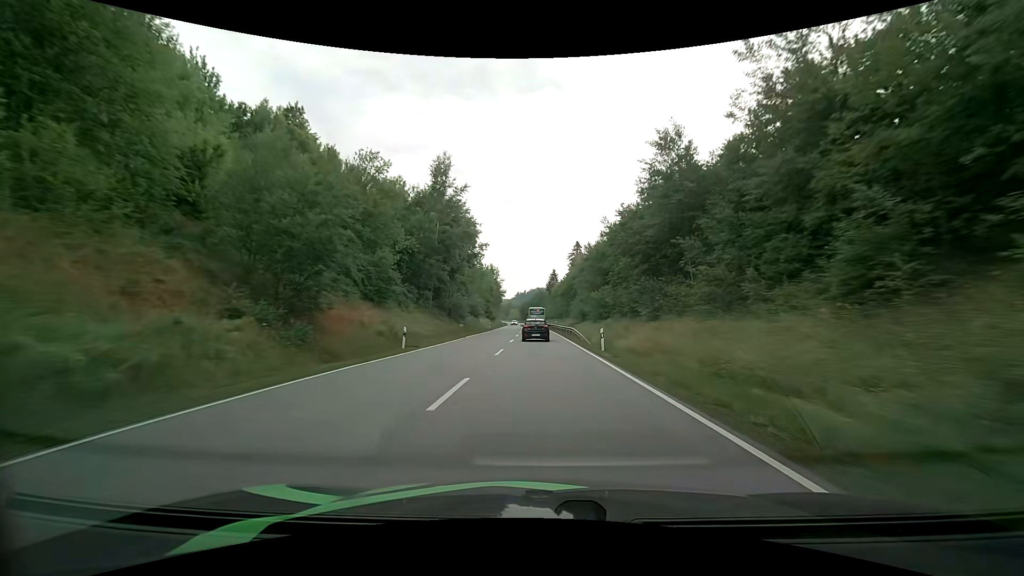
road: primary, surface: asphalt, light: Day
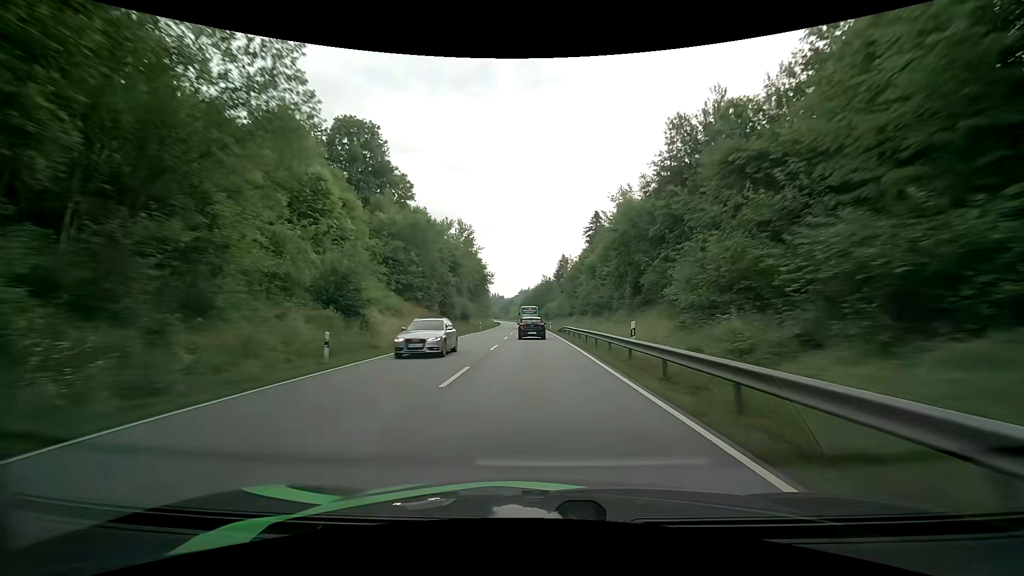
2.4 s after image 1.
(-0.3, +57.3) m; 0°
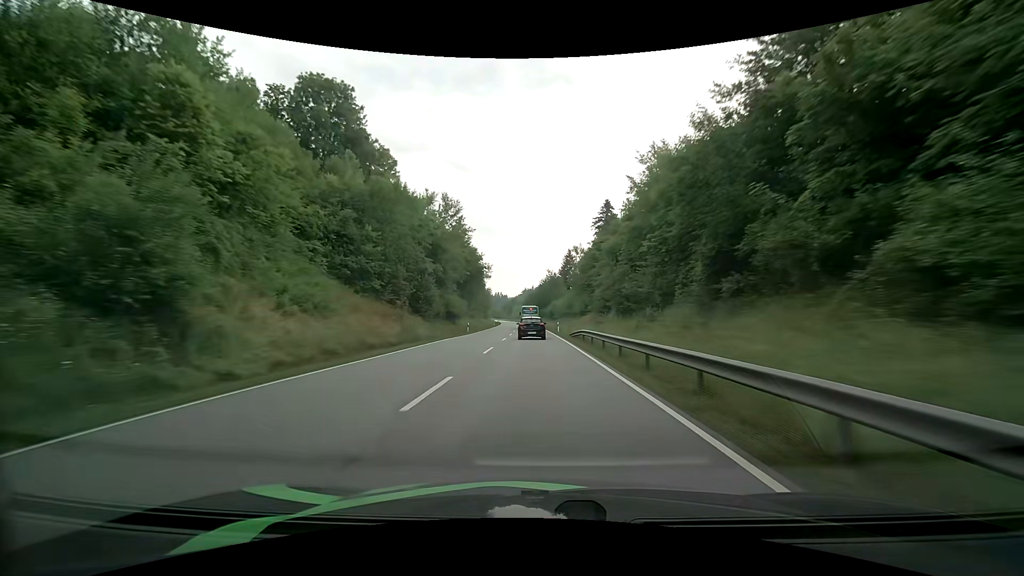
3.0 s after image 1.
(-0.1, +14.6) m; -1°
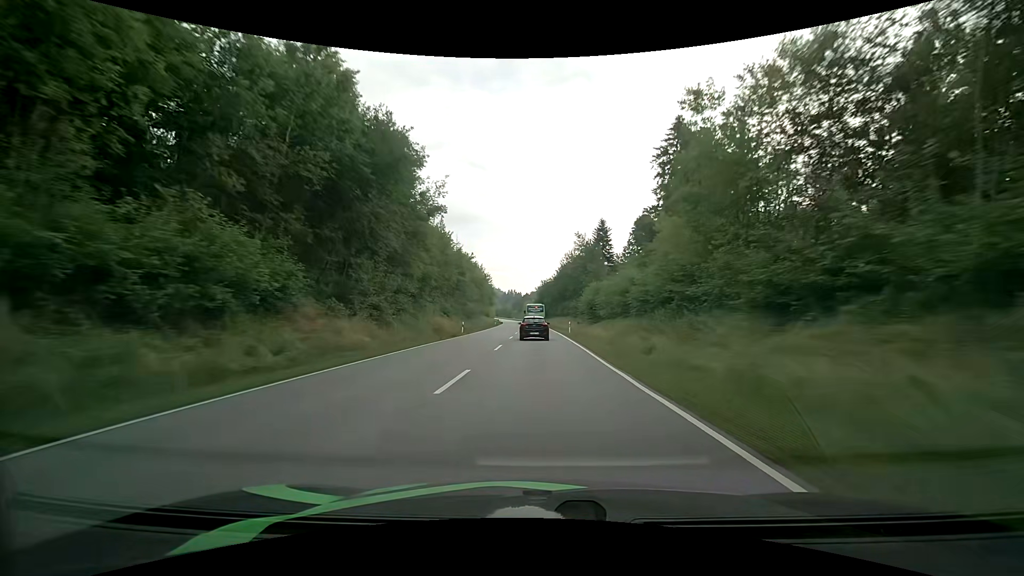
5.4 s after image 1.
(-0.7, +57.7) m; -1°
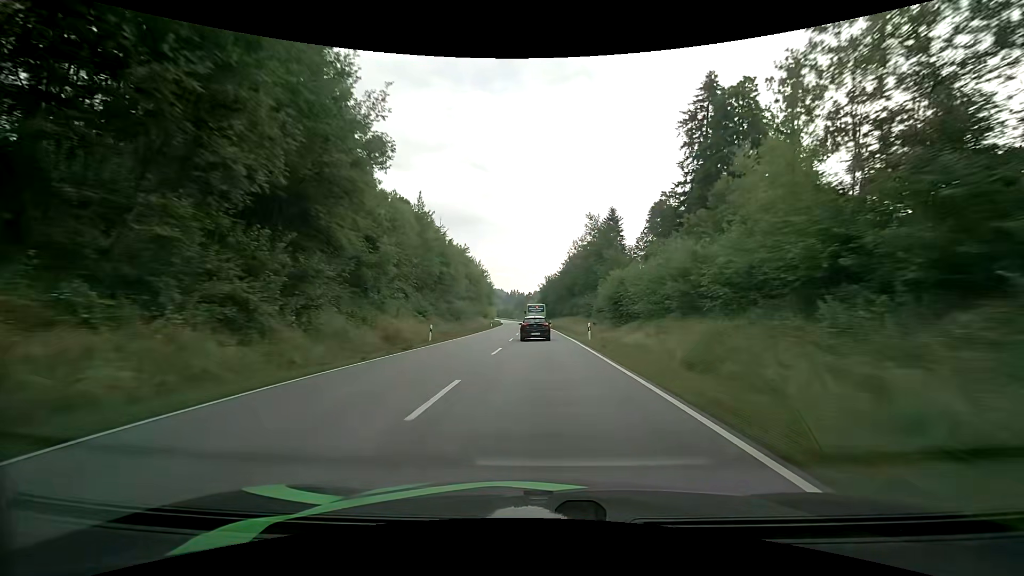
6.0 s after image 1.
(-0.1, +14.3) m; 0°
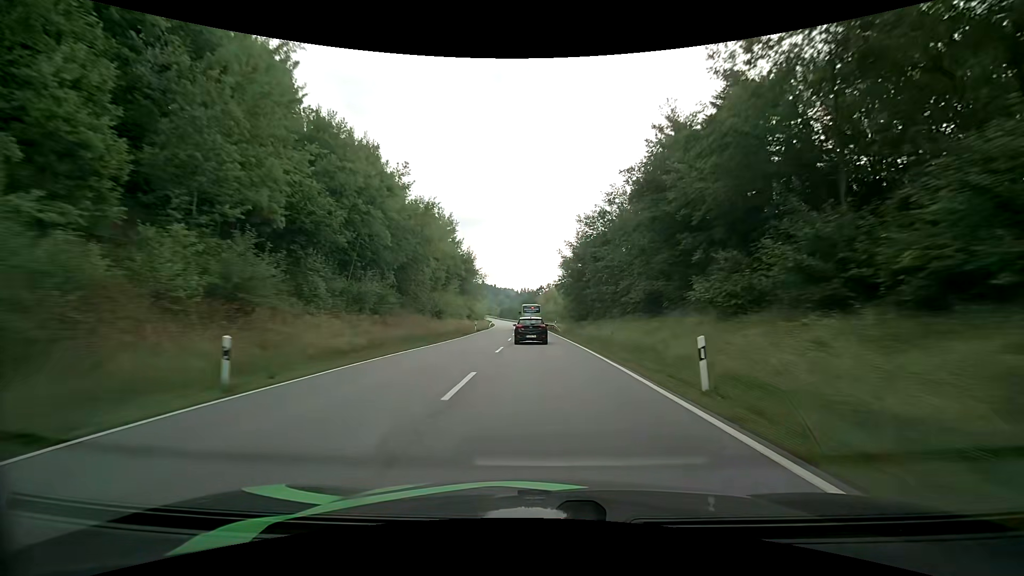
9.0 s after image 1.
(-1.1, +69.6) m; -1°
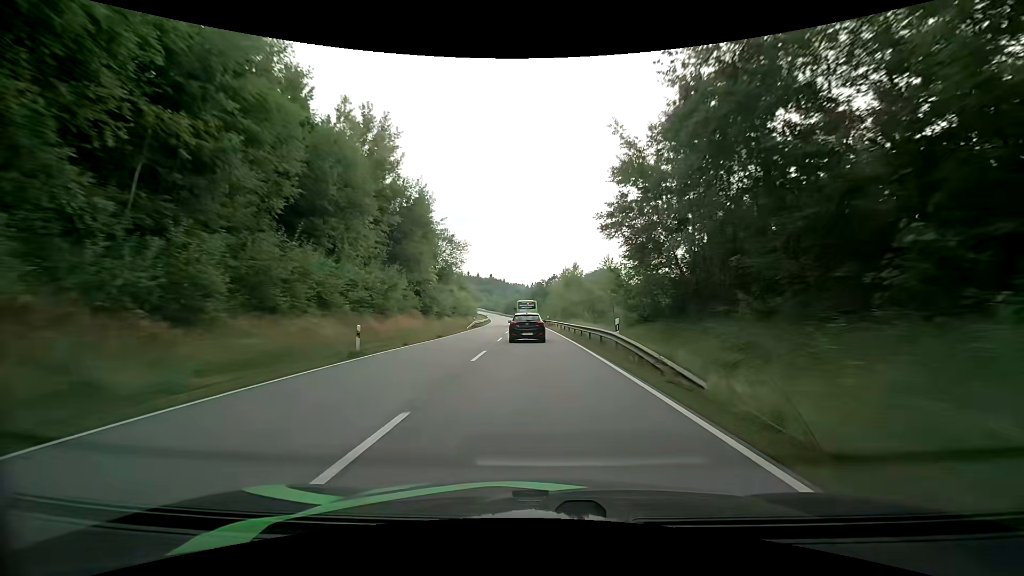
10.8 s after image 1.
(-0.8, +41.1) m; -2°
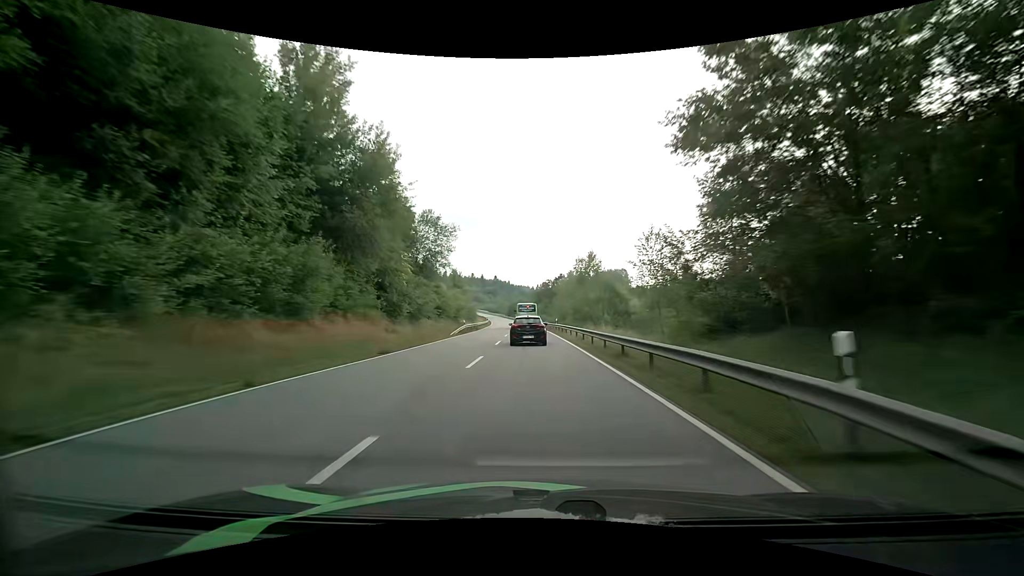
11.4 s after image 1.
(0.0, +13.1) m; -1°
(0, +10) (0, +20) (0, +30) (0, +40) (-1, +50) (-1, +60) (-2, +70) (-2, +80) (-3, +90) (-3, +100) m
